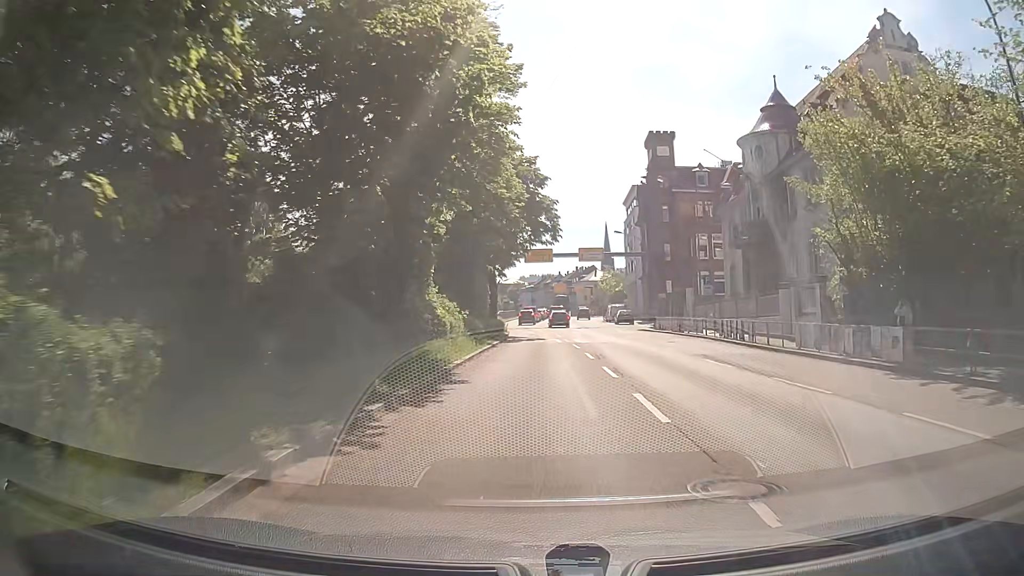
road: primary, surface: asphalt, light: Day
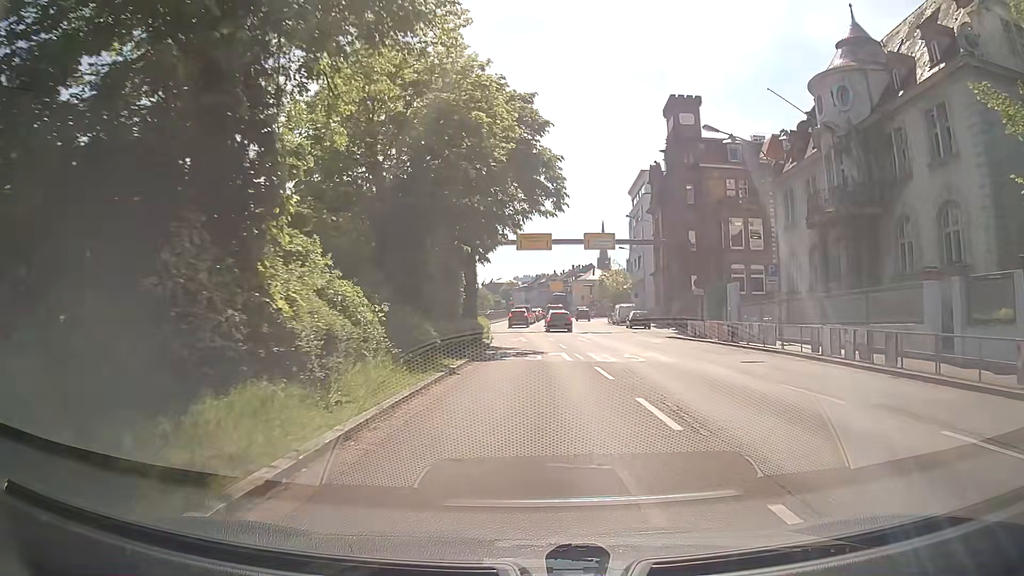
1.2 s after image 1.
(+0.1, +12.6) m; +1°
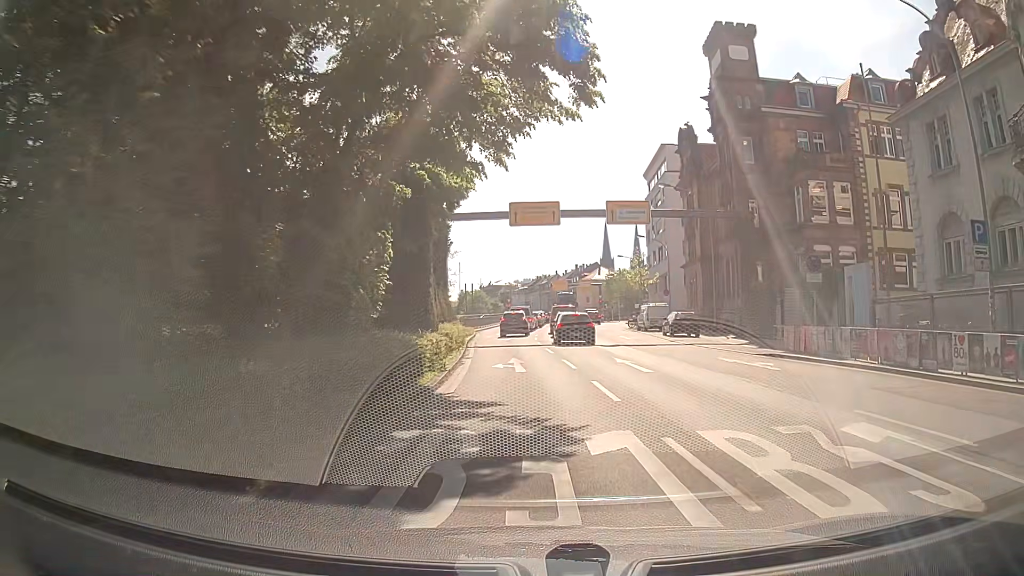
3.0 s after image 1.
(+0.1, +15.7) m; 0°
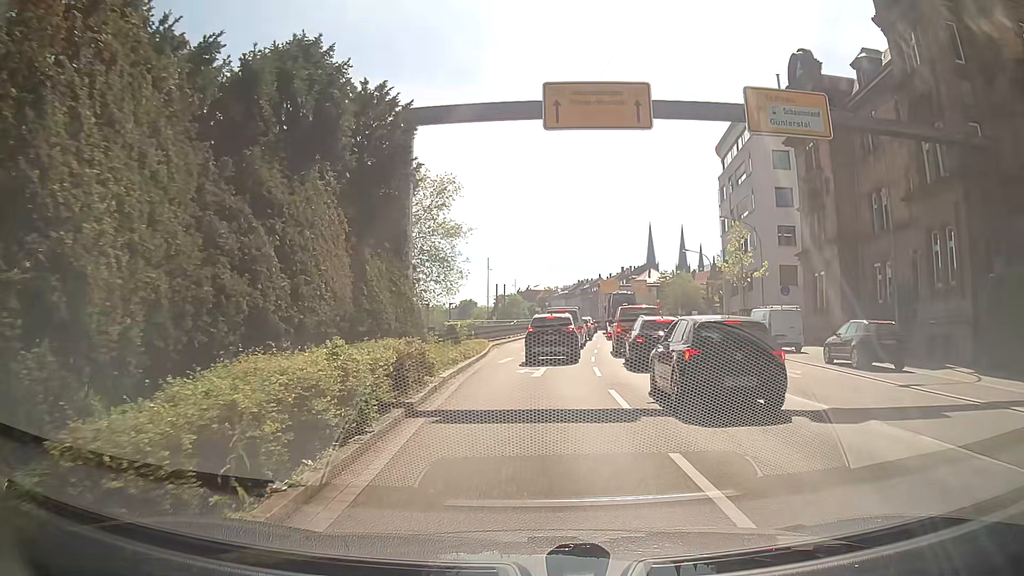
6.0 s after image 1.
(-0.1, +19.3) m; -4°
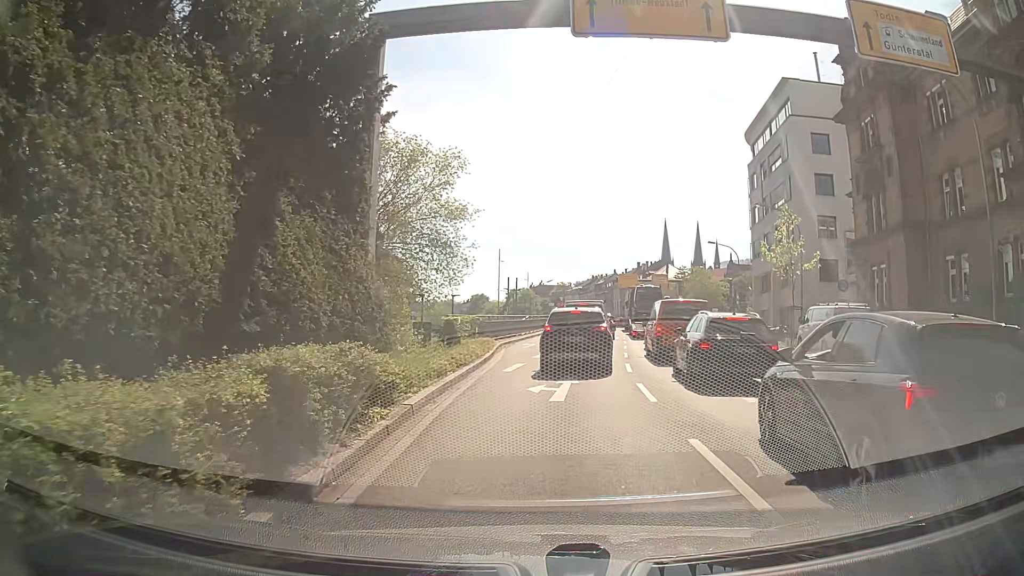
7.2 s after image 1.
(0.0, +5.5) m; 0°
